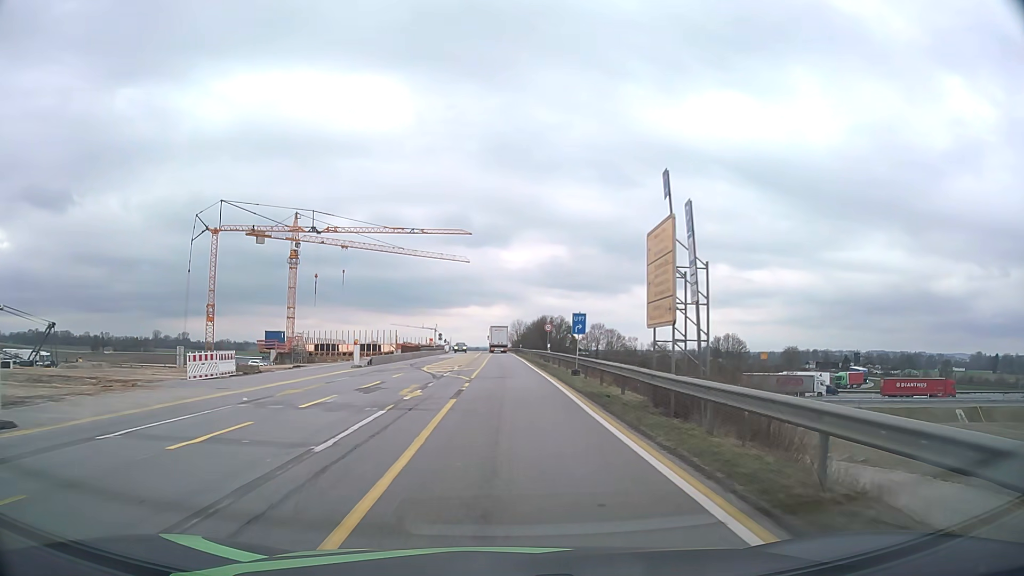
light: Day
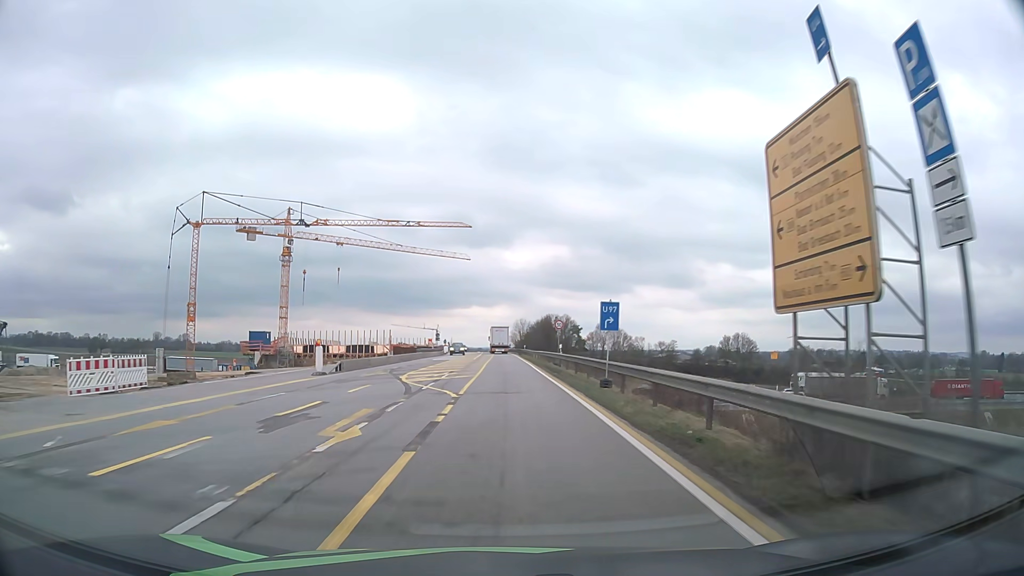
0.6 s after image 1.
(0.0, +7.9) m; 0°
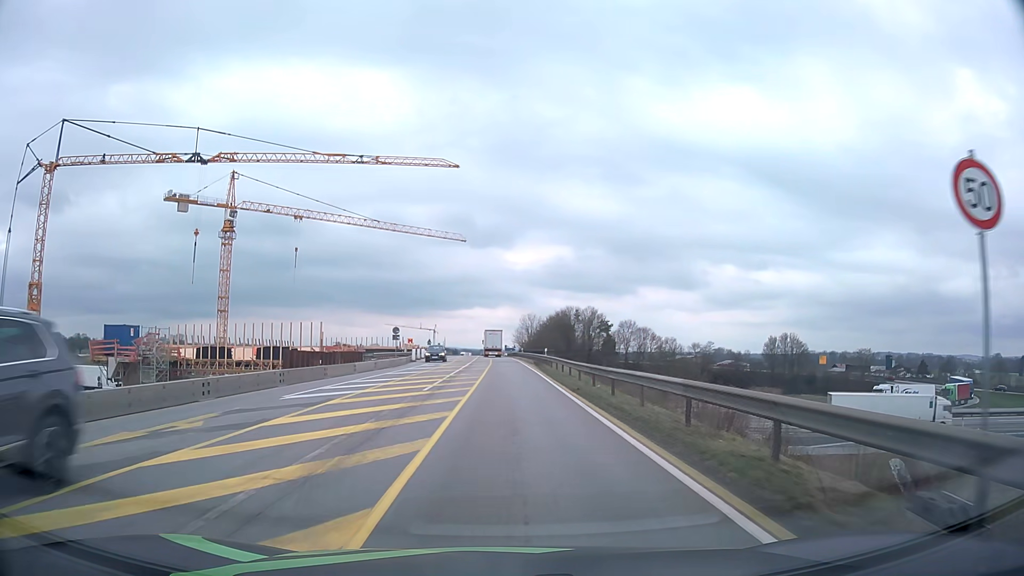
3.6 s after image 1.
(-0.2, +39.2) m; 0°
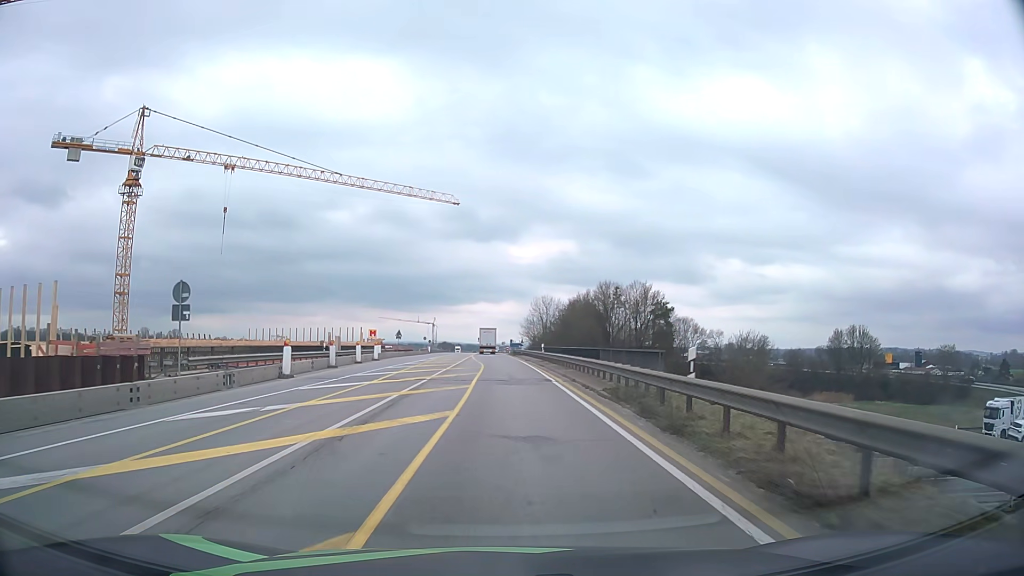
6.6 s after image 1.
(0.0, +38.7) m; -1°
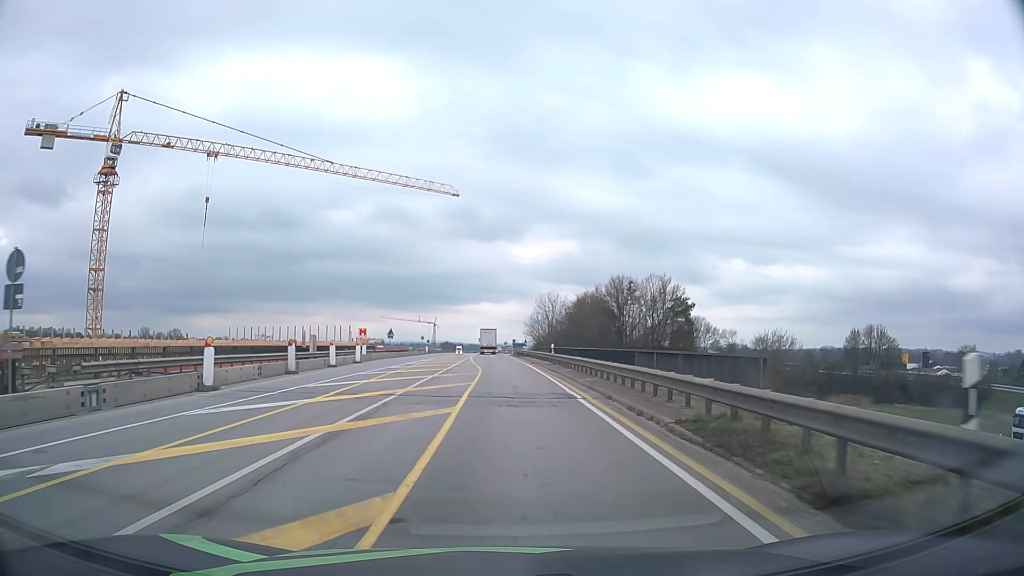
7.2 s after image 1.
(0.0, +7.5) m; 0°
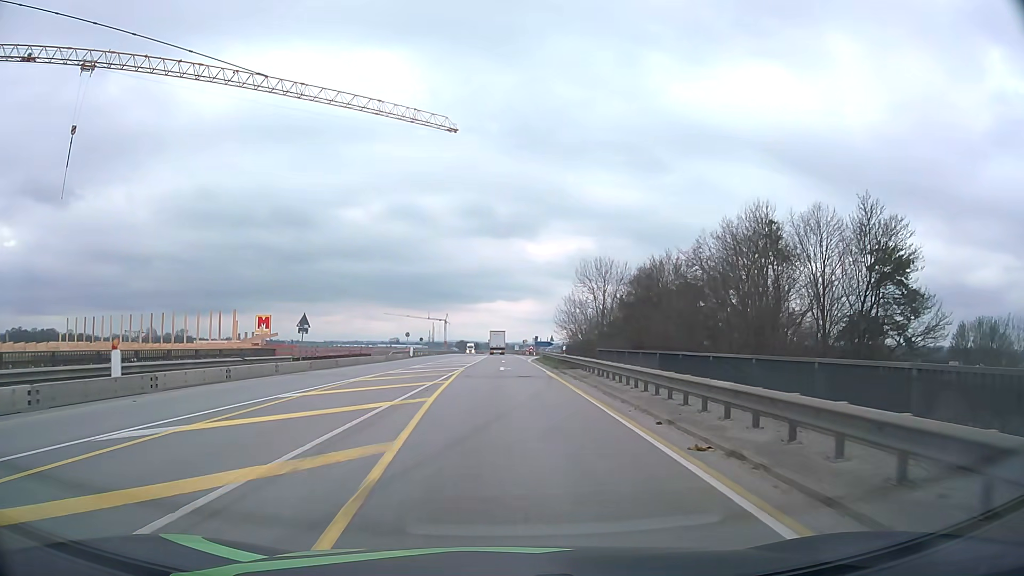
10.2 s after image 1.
(-0.3, +36.7) m; -2°
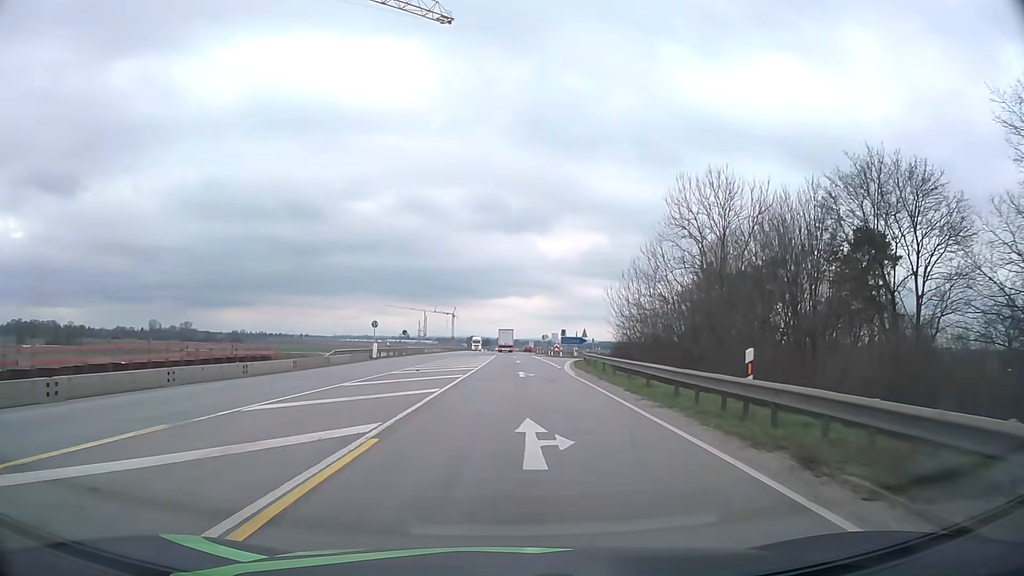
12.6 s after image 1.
(-0.2, +29.2) m; -1°
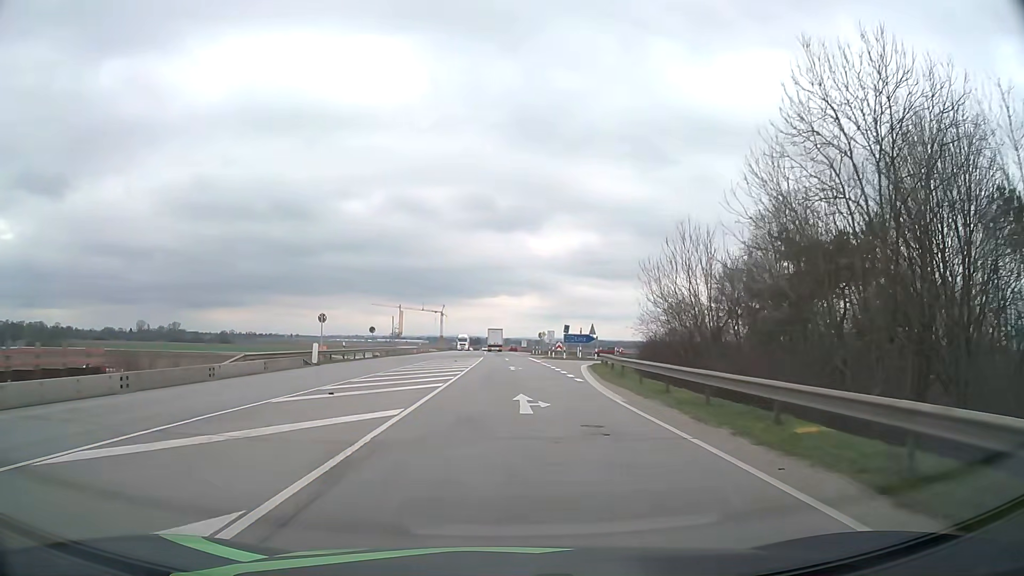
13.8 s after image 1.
(+0.2, +14.4) m; +1°
(0, +10) (0, +20) (0, +30) (0, +40) (0, +50) (0, +60) (0, +70) (-1, +80) (-1, +90) (-1, +100) m
